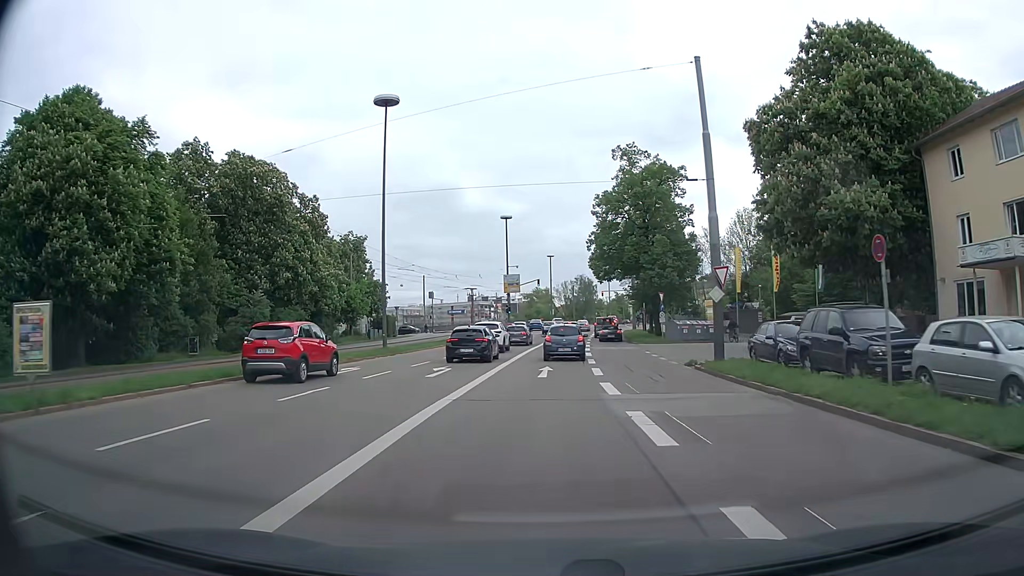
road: tertiary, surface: asphalt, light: Day
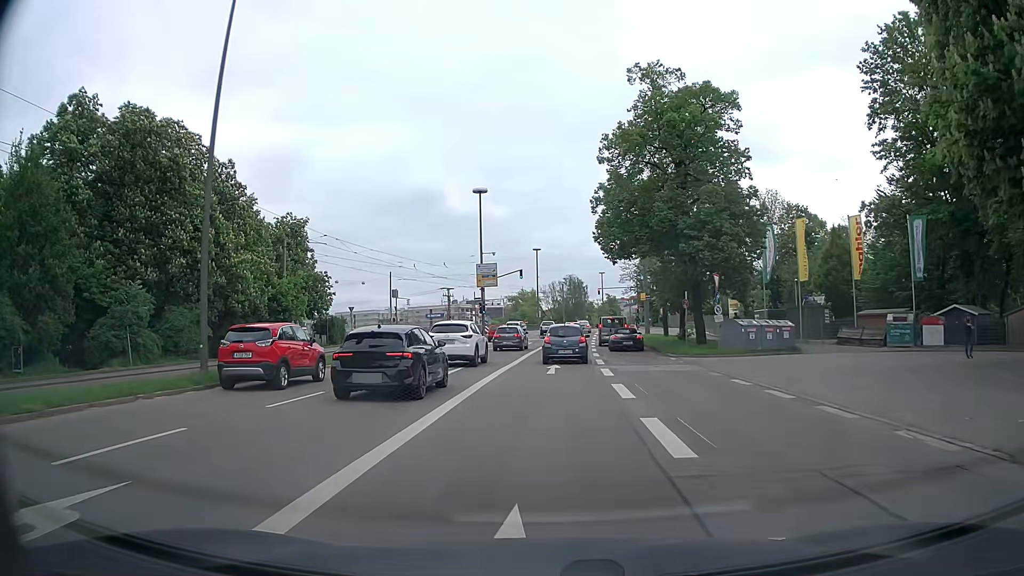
(+0.1, +18.7) m; +1°
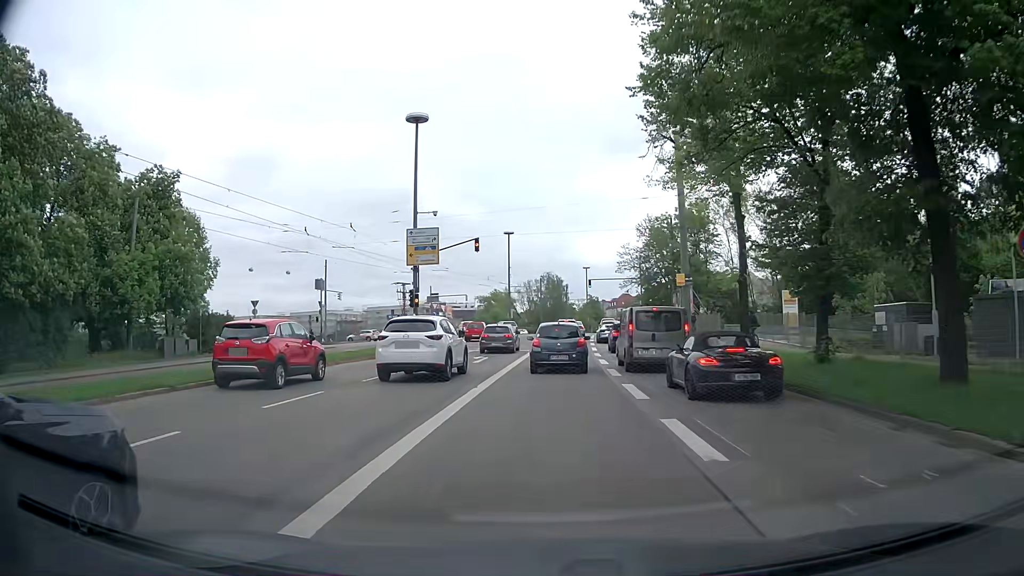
(+0.4, +24.4) m; +2°
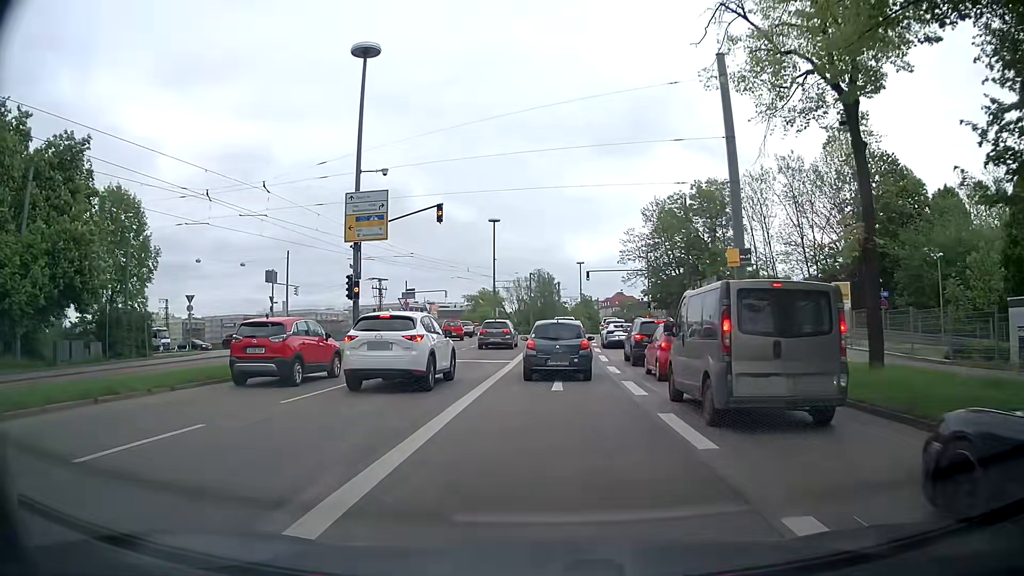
(+0.1, +11.2) m; 0°
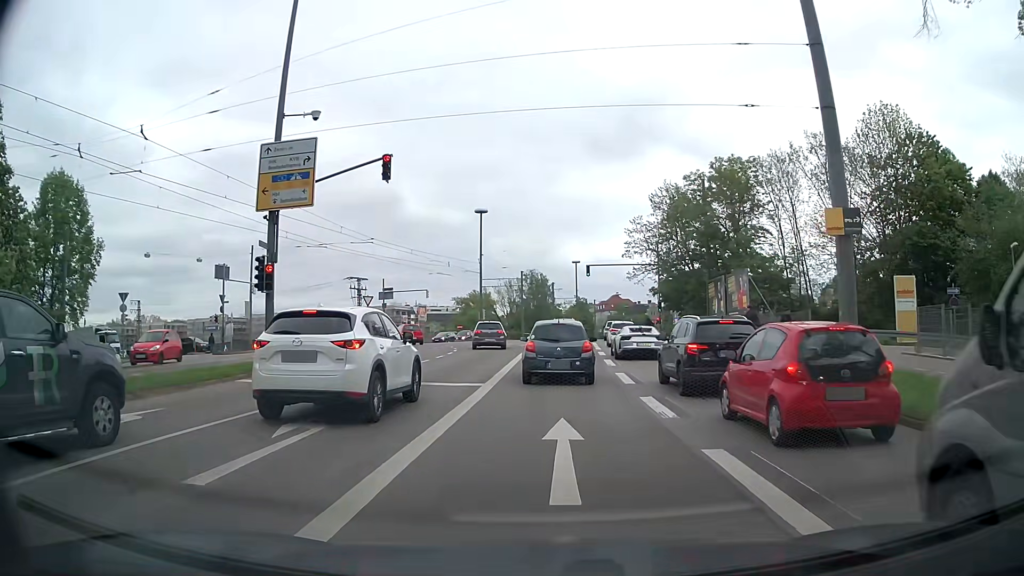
(+0.1, +8.9) m; +1°
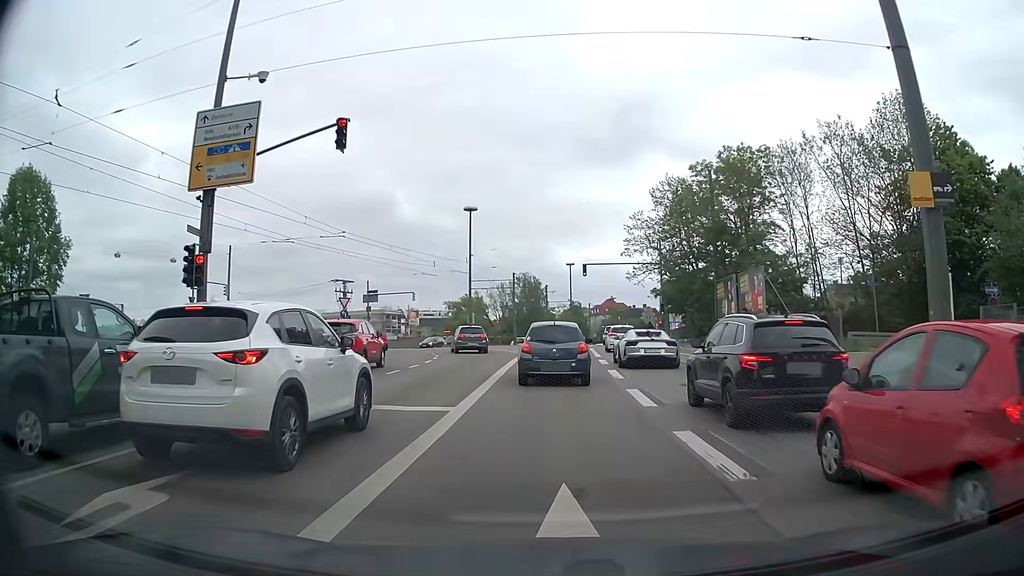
(+0.1, +4.2) m; +1°
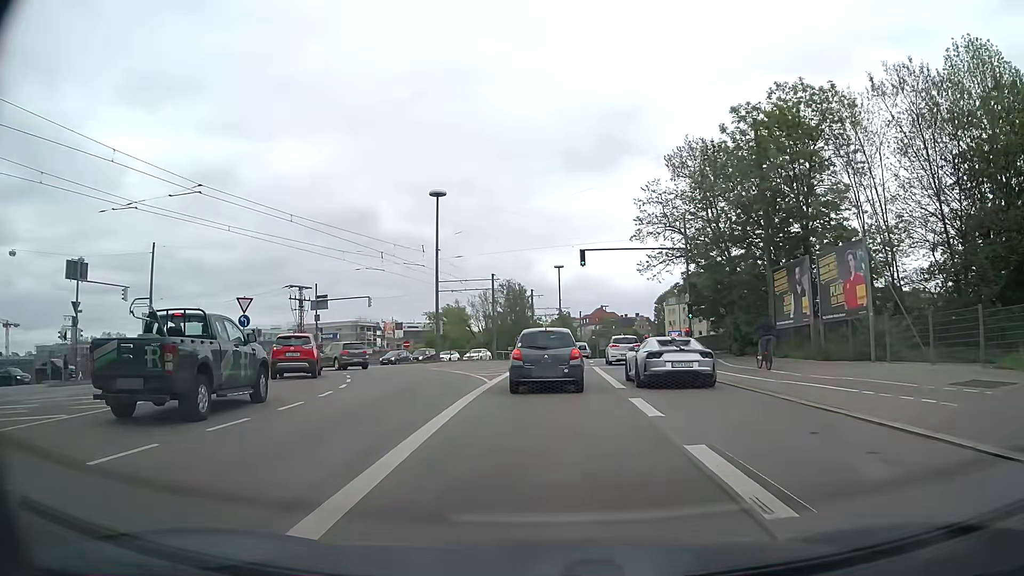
(+0.2, +13.4) m; +1°
